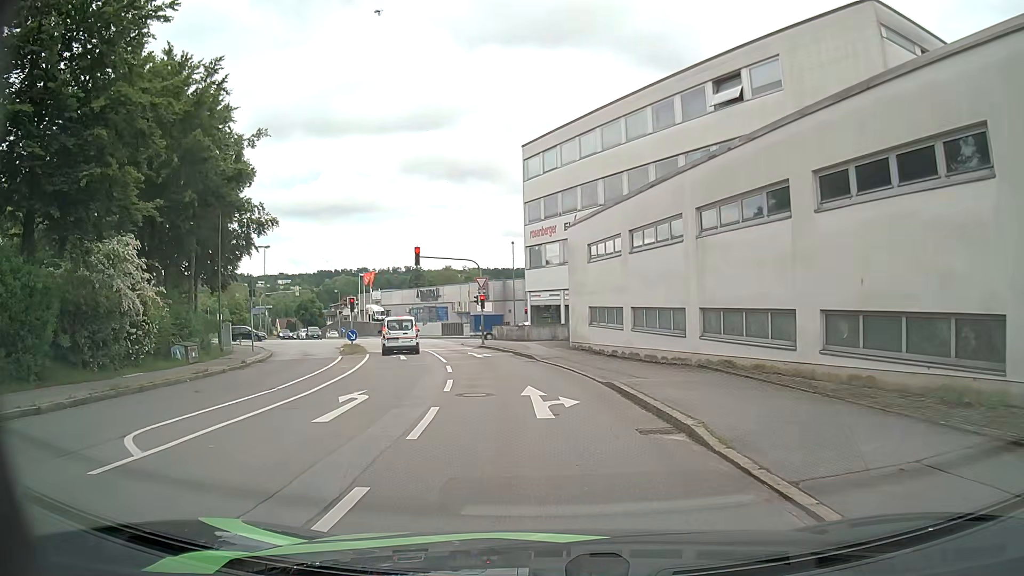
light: Day
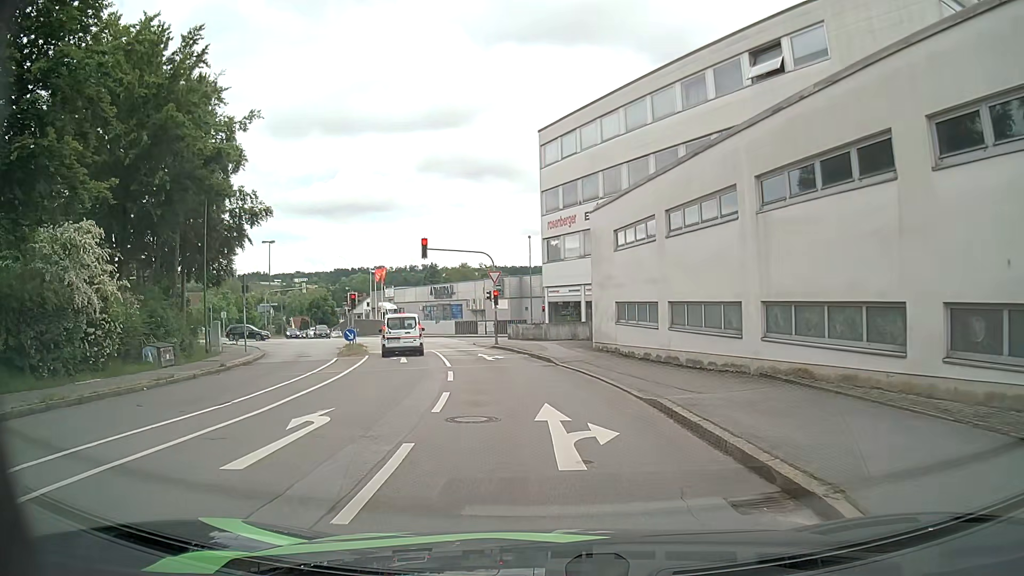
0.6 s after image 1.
(0.0, +3.5) m; -1°
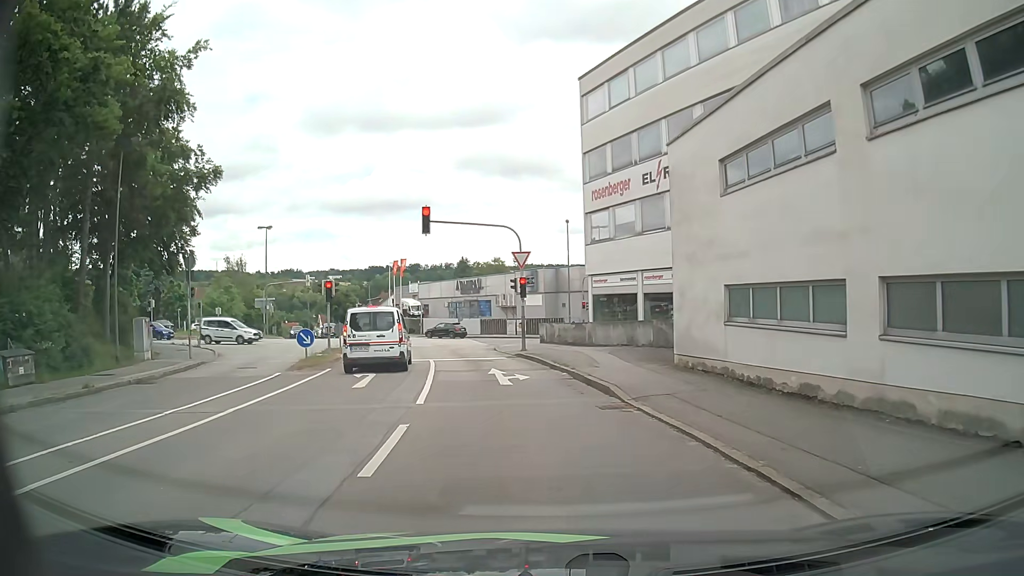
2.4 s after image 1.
(-0.3, +10.1) m; -4°
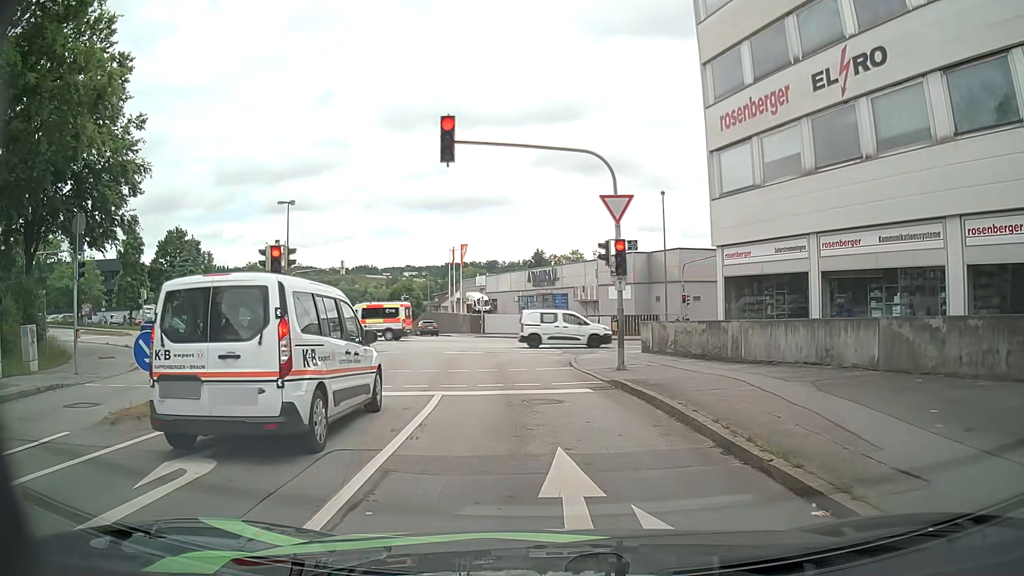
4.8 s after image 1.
(-0.6, +12.3) m; -6°
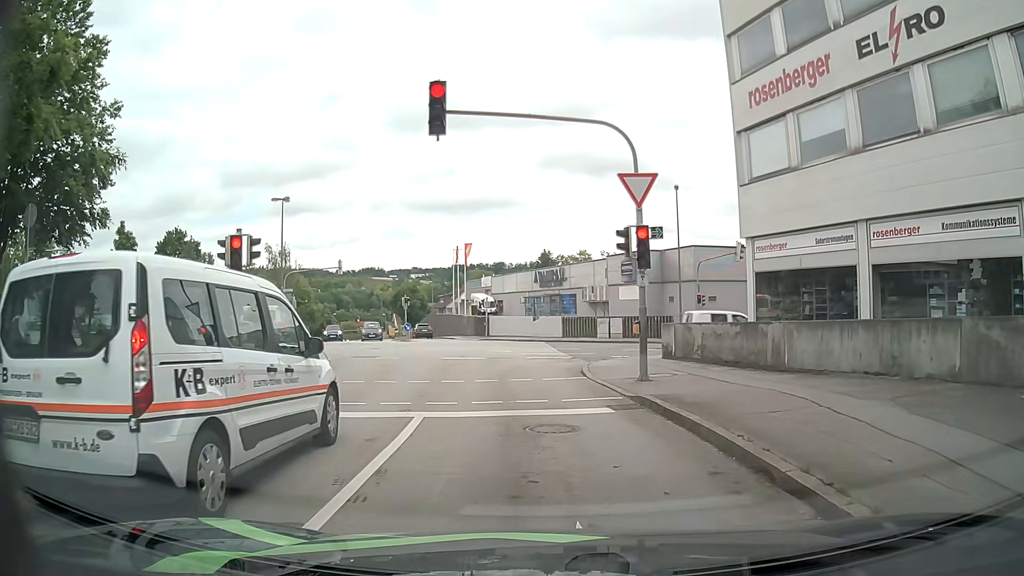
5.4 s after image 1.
(0.0, +2.5) m; 0°
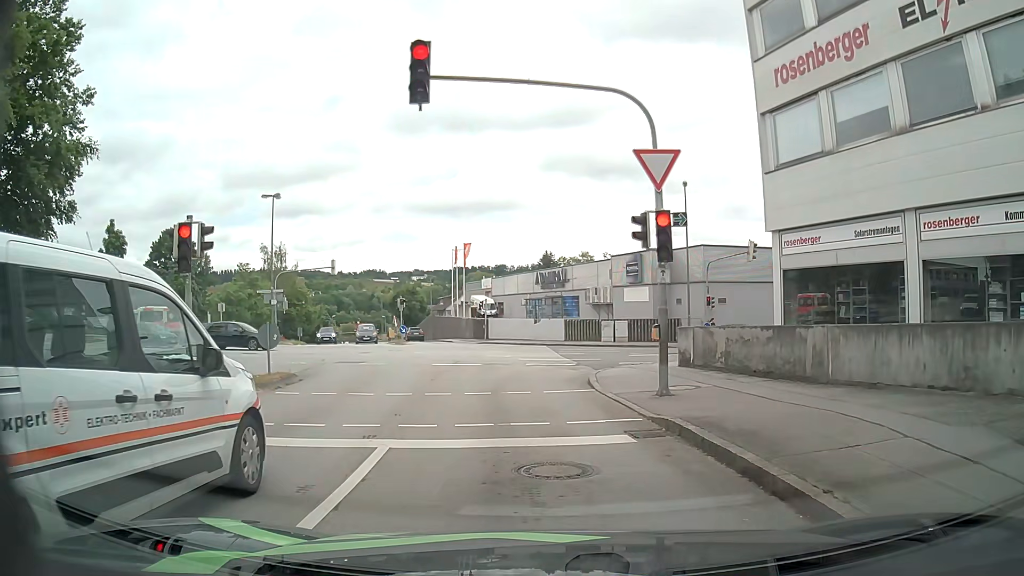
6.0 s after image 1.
(0.0, +2.1) m; -2°
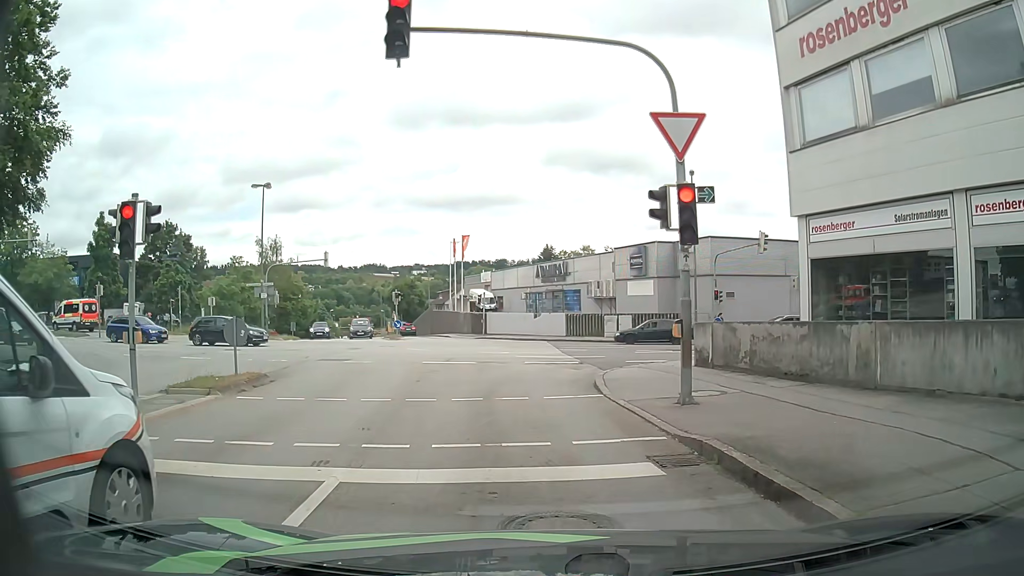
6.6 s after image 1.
(0.0, +1.8) m; 0°
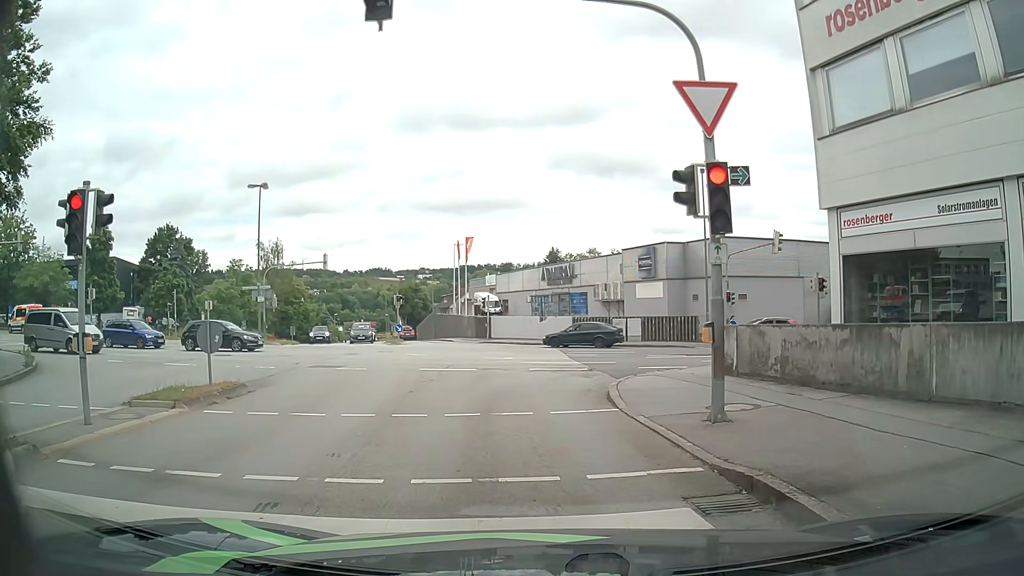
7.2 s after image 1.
(0.0, +1.4) m; -2°
